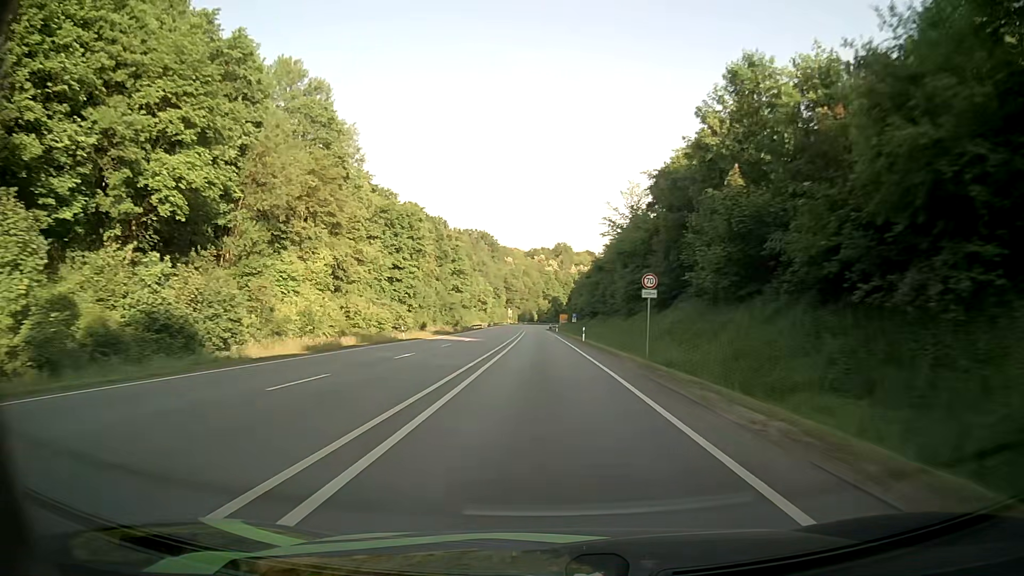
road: primary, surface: asphalt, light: Day
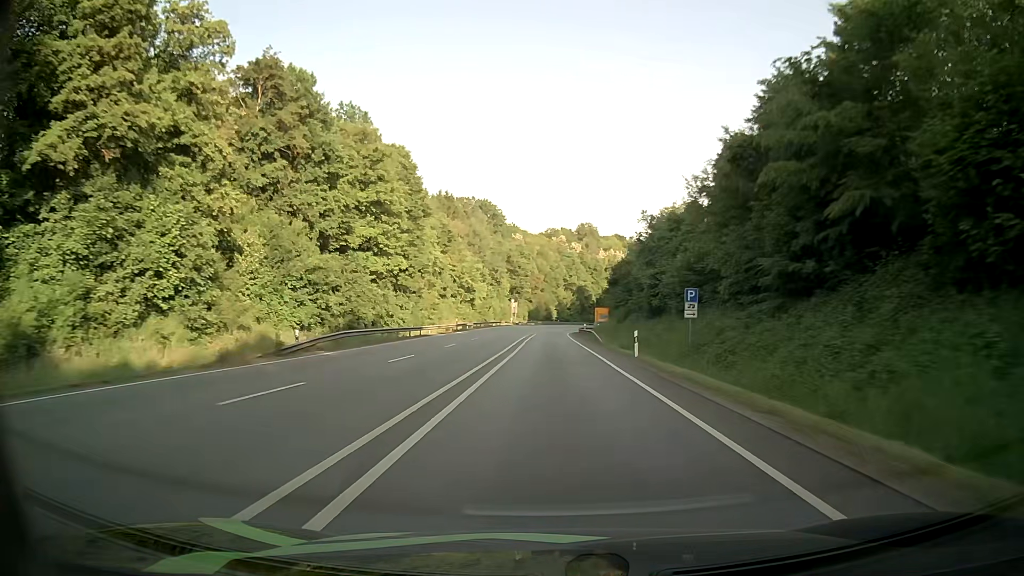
(-0.8, +75.3) m; -1°
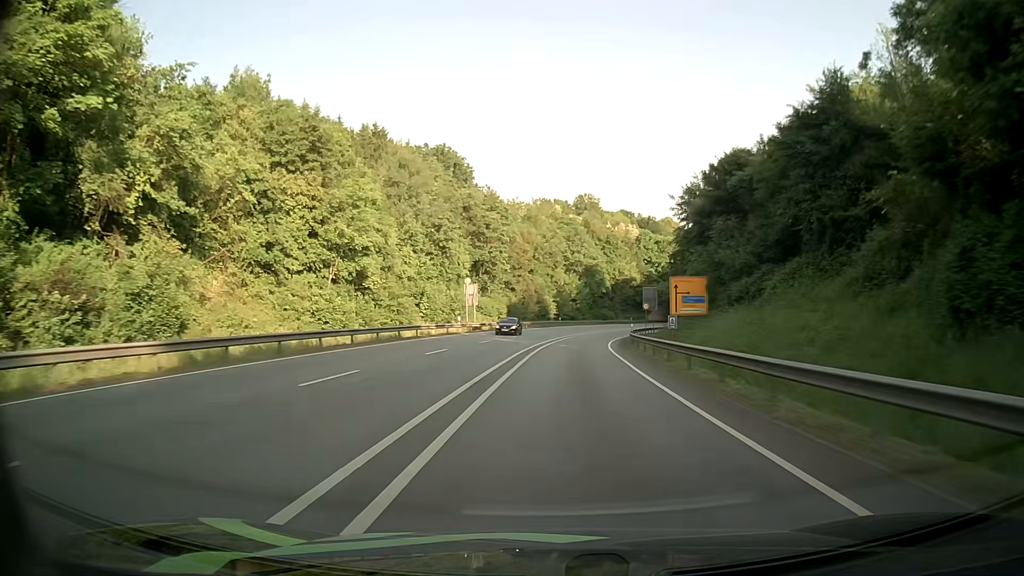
(0.0, +69.3) m; 0°
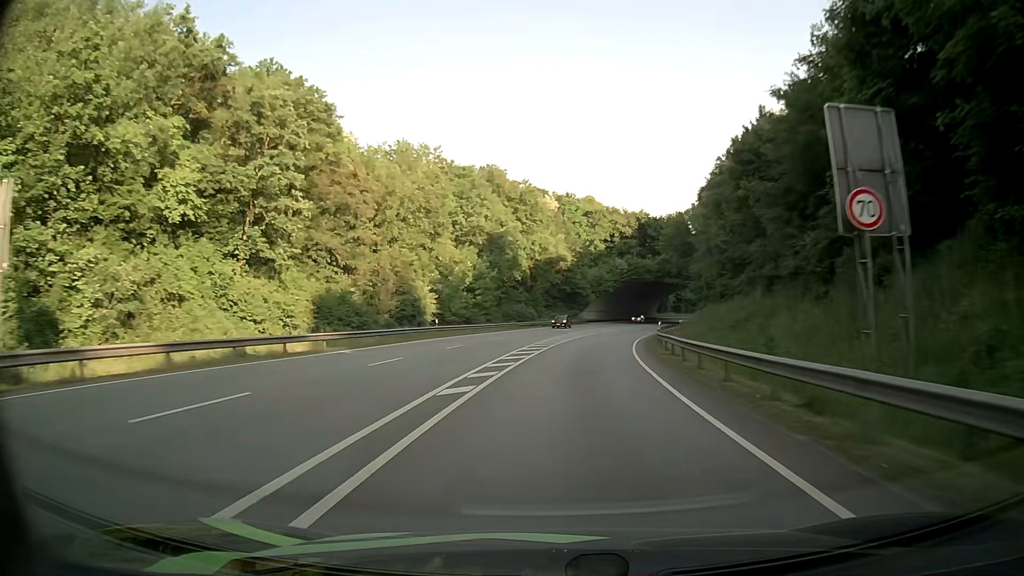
(+3.0, +52.7) m; +8°
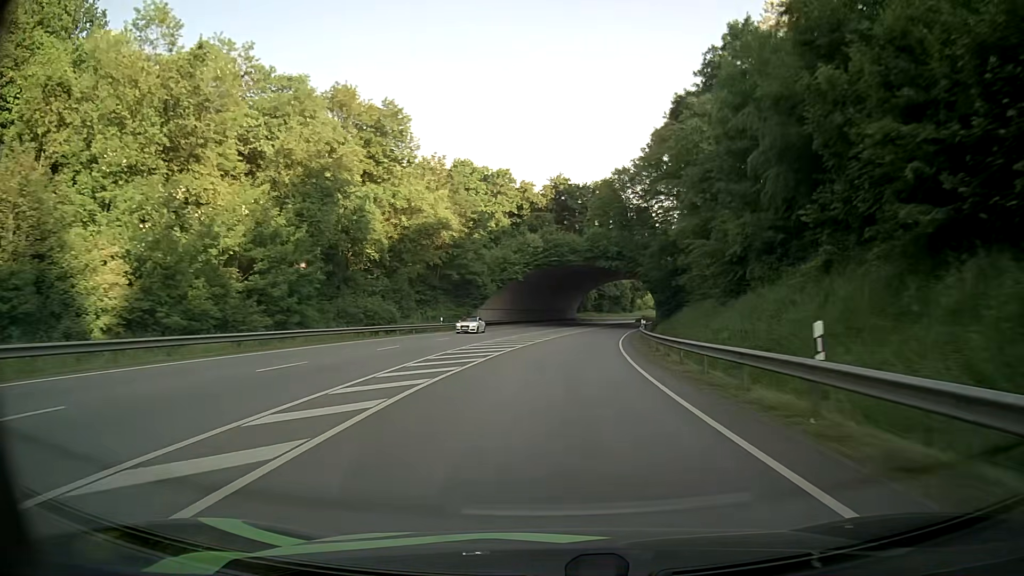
(+2.7, +38.5) m; +8°
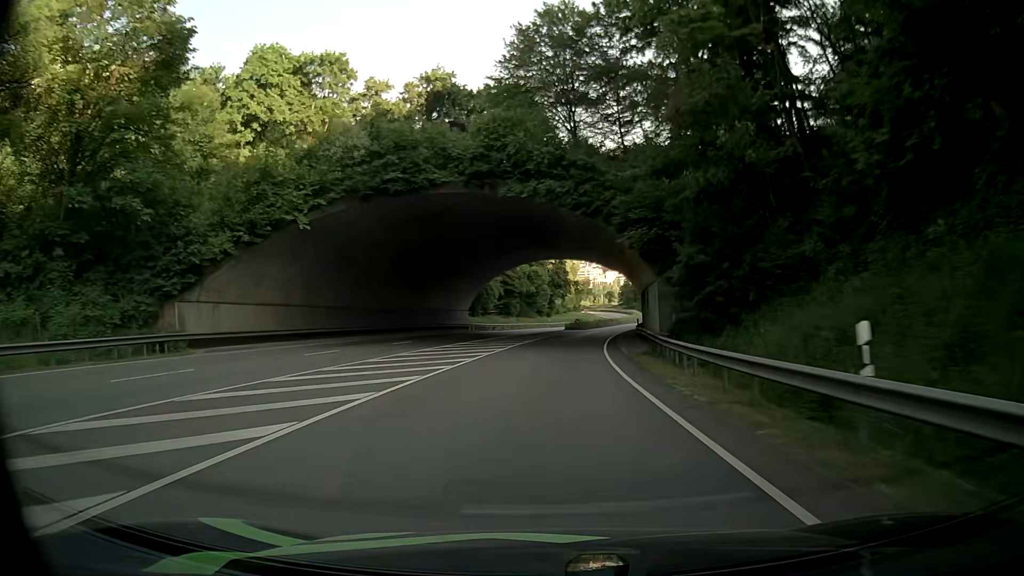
(+3.9, +50.7) m; +8°
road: primary_link
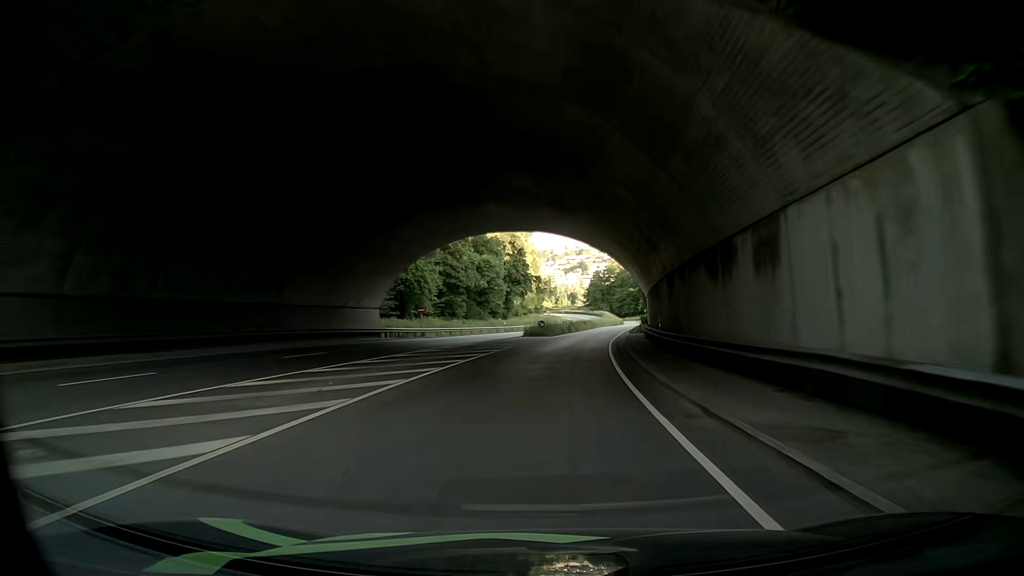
(+0.7, +25.2) m; +4°
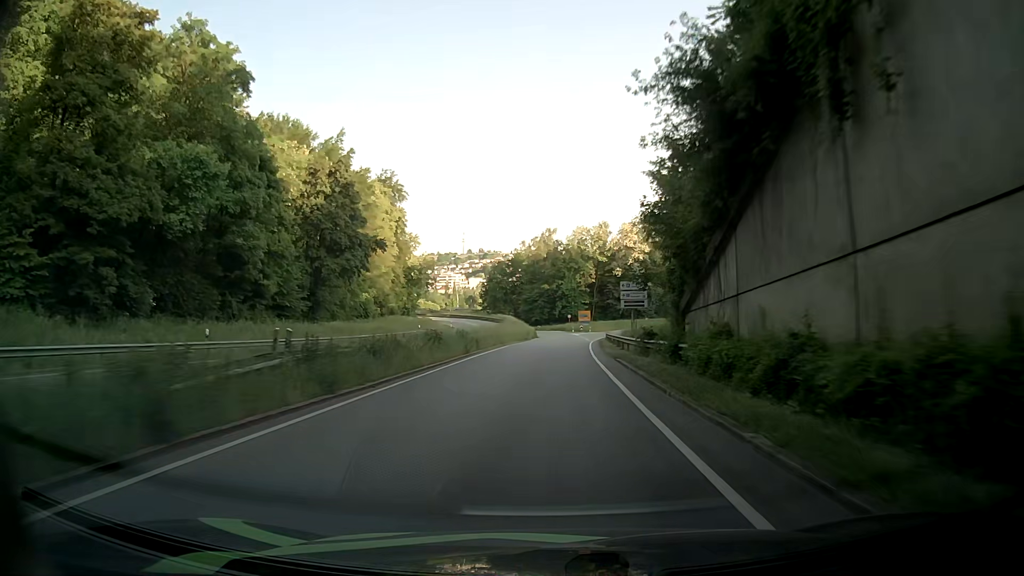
(-0.2, +61.5) m; +5°
(0, +10) (+1, +20) (+2, +30) (+2, +40) (+3, +50) (+5, +60) (+6, +70) (+8, +80) (+10, +89) (+13, +99) m
